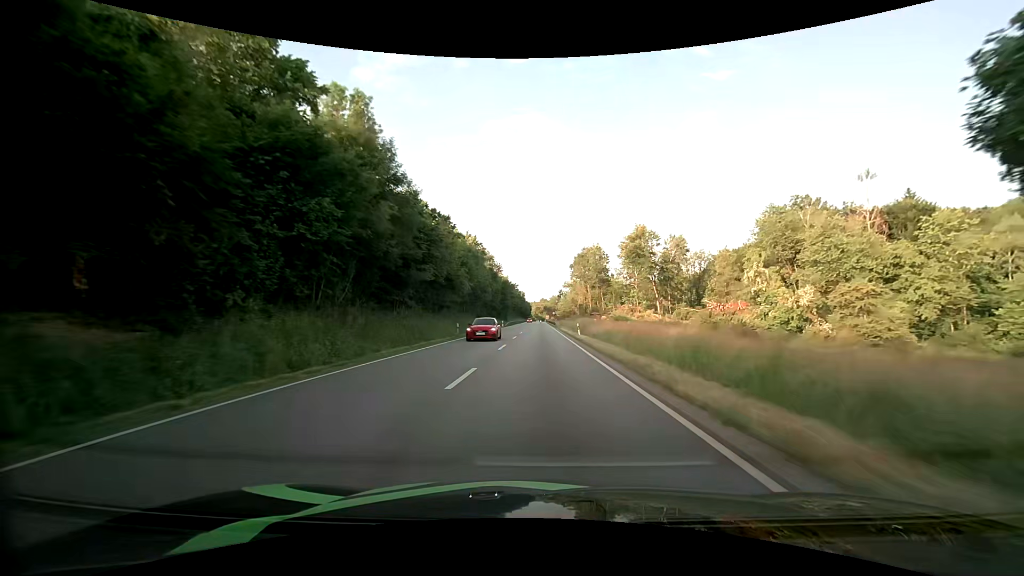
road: primary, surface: asphalt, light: Day
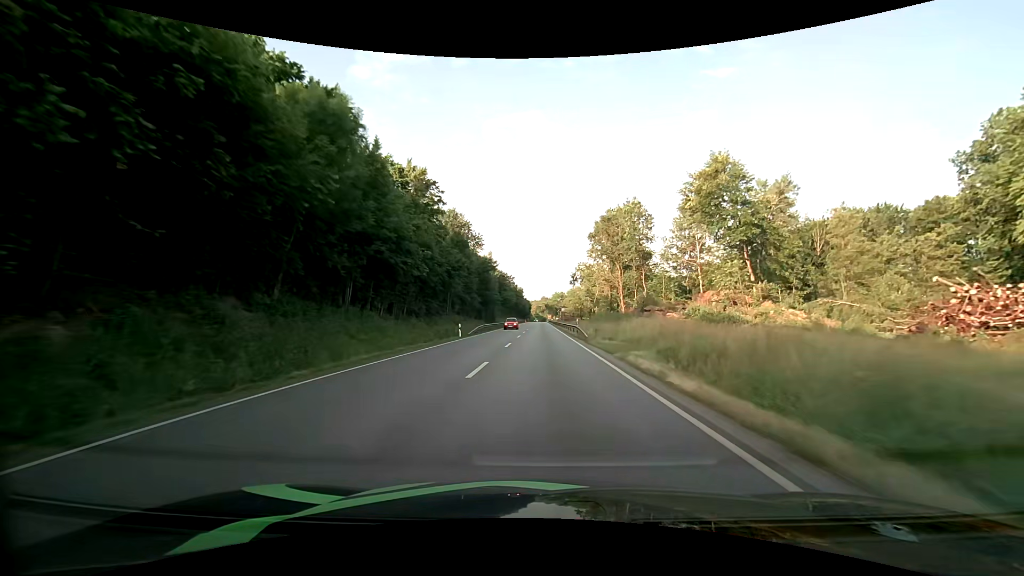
(+0.2, +46.6) m; 0°
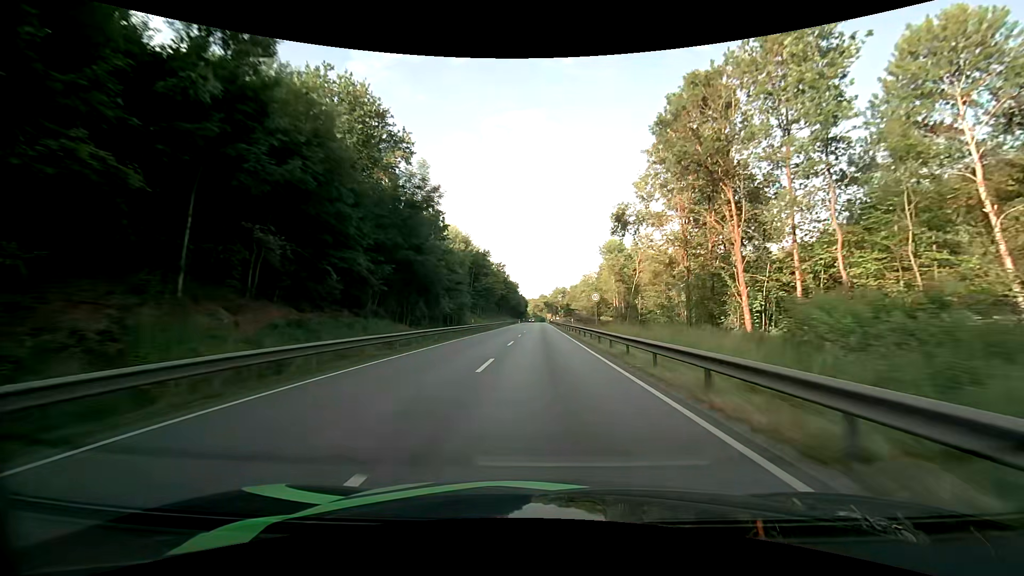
(+0.2, +47.1) m; 0°
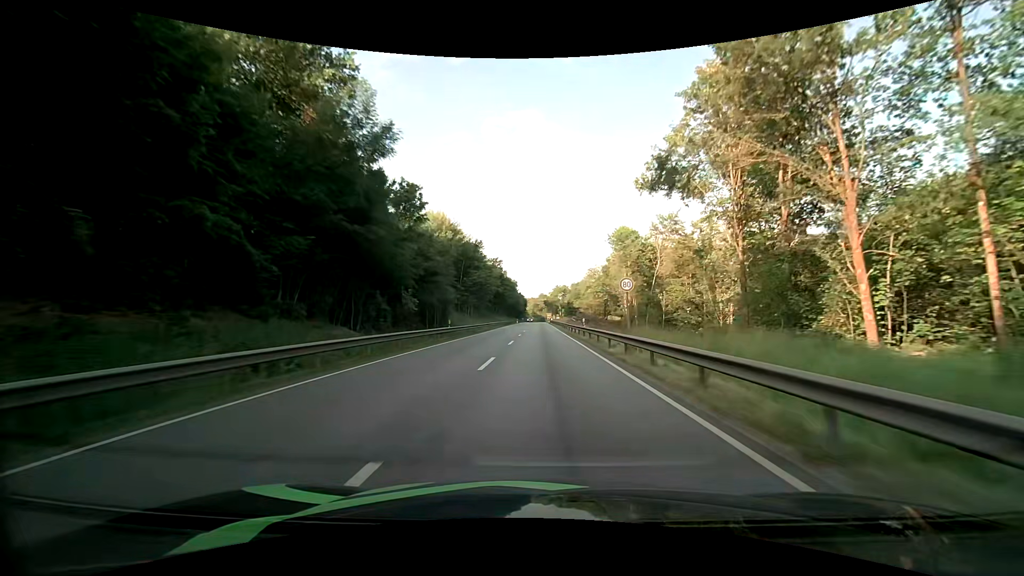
(0.0, +11.7) m; 0°
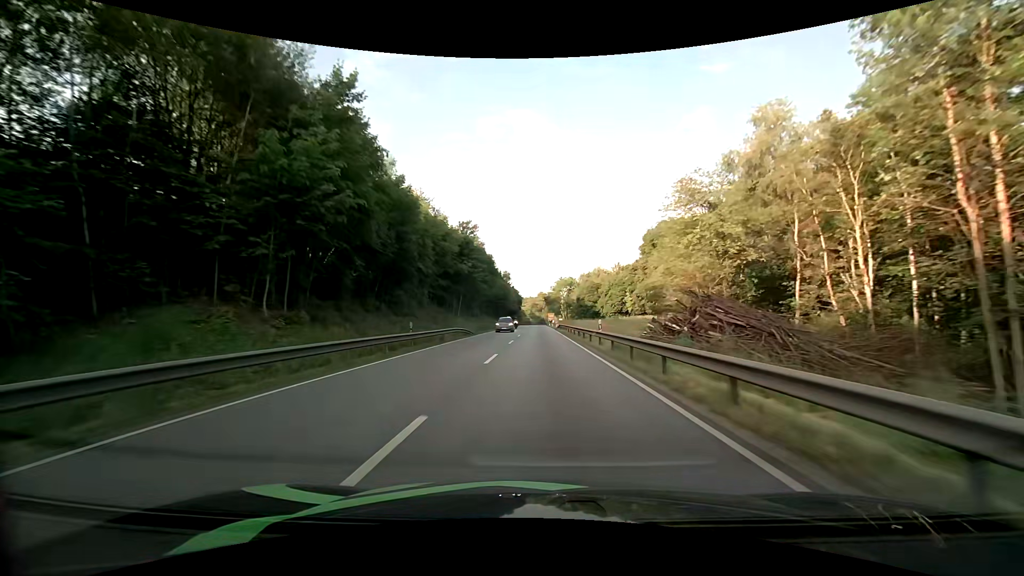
(+0.2, +58.1) m; 0°
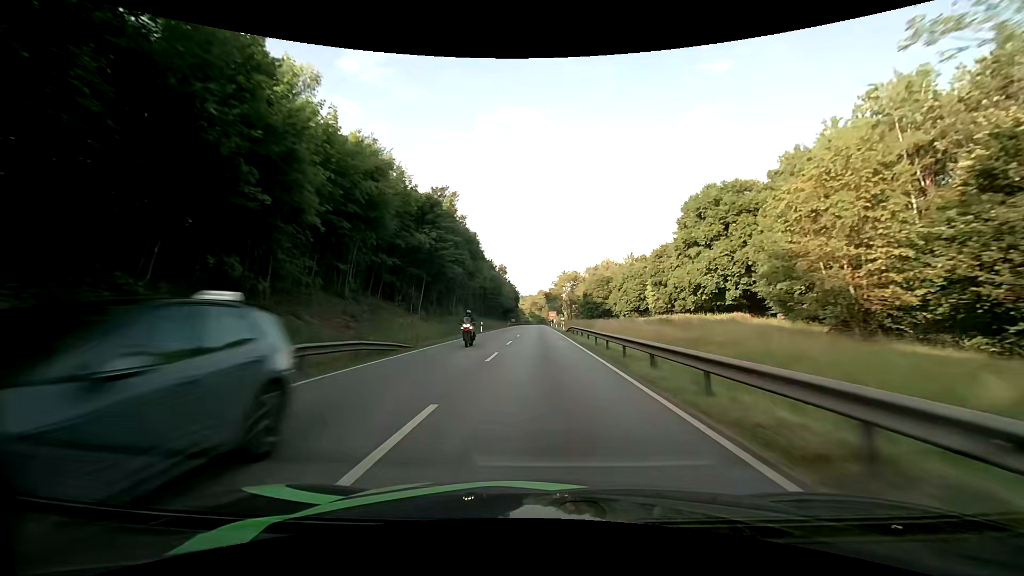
(-0.1, +23.2) m; 0°
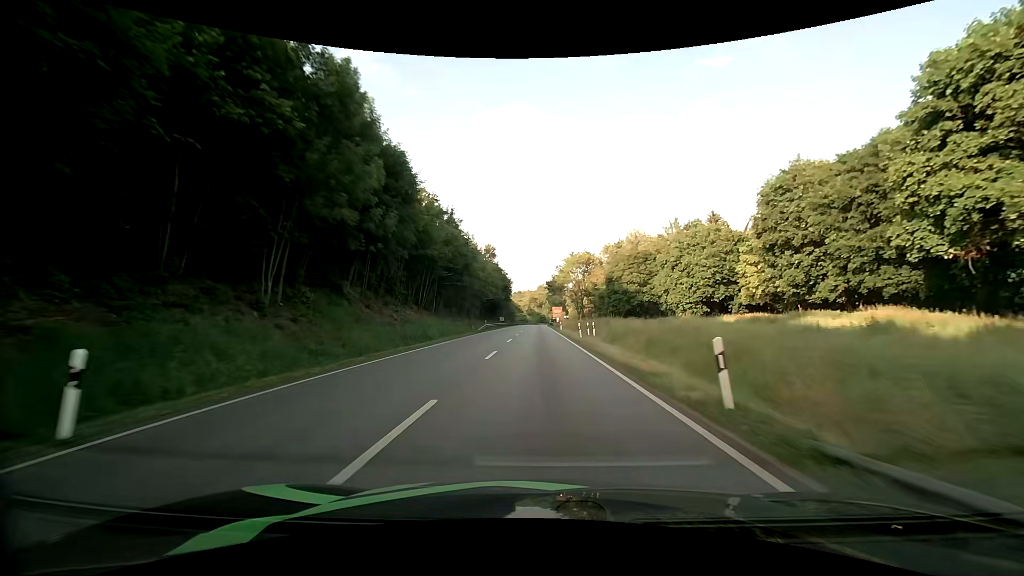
(+0.1, +46.2) m; 0°
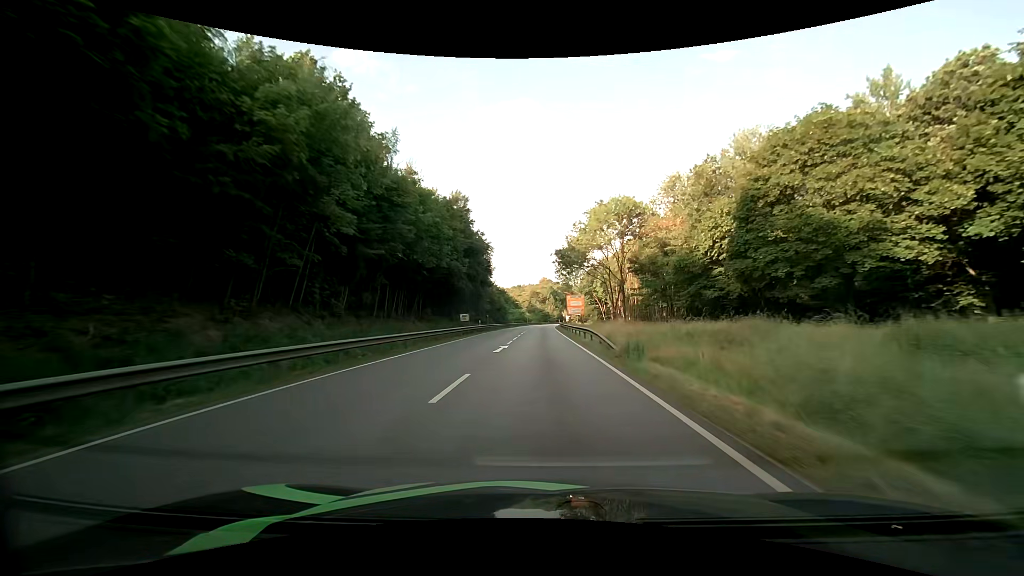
(-0.2, +57.1) m; 0°
(0, +10) (0, +20) (0, +30) (0, +40) (0, +50) (0, +60) (0, +70) (0, +80) (0, +90) (0, +100) m
